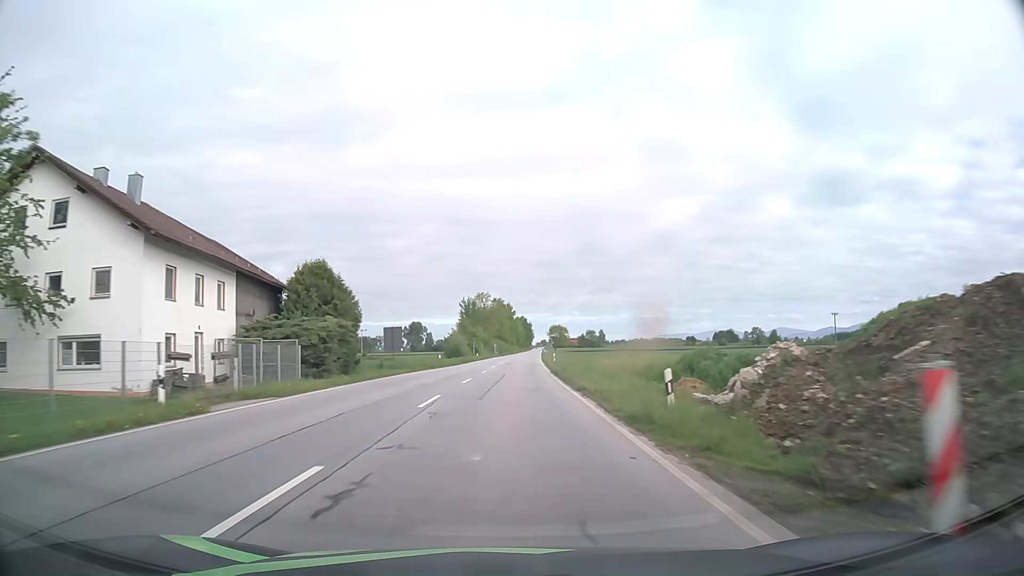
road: primary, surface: asphalt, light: Day
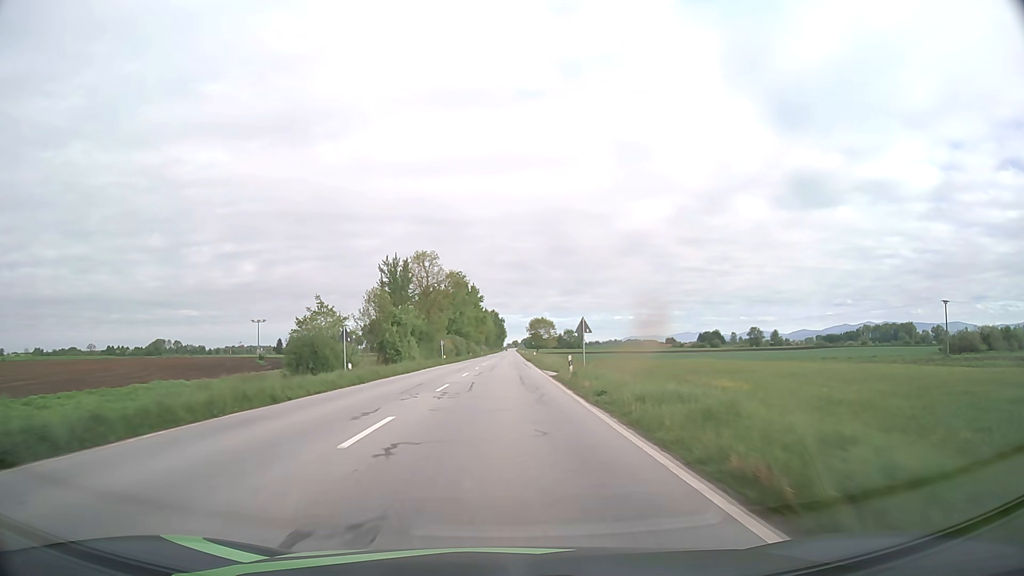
(+1.5, +67.8) m; +2°
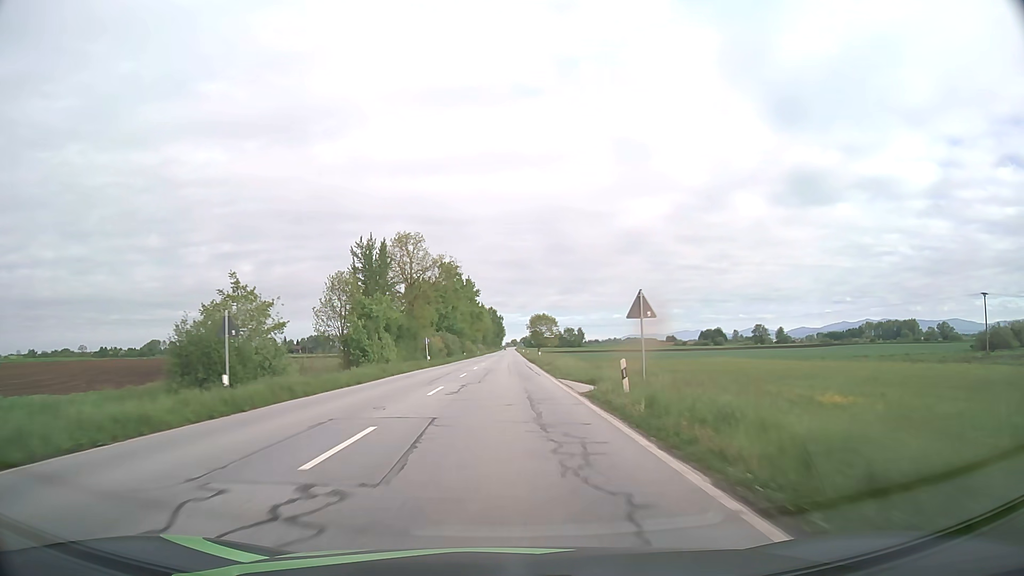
(0.0, +14.3) m; 0°
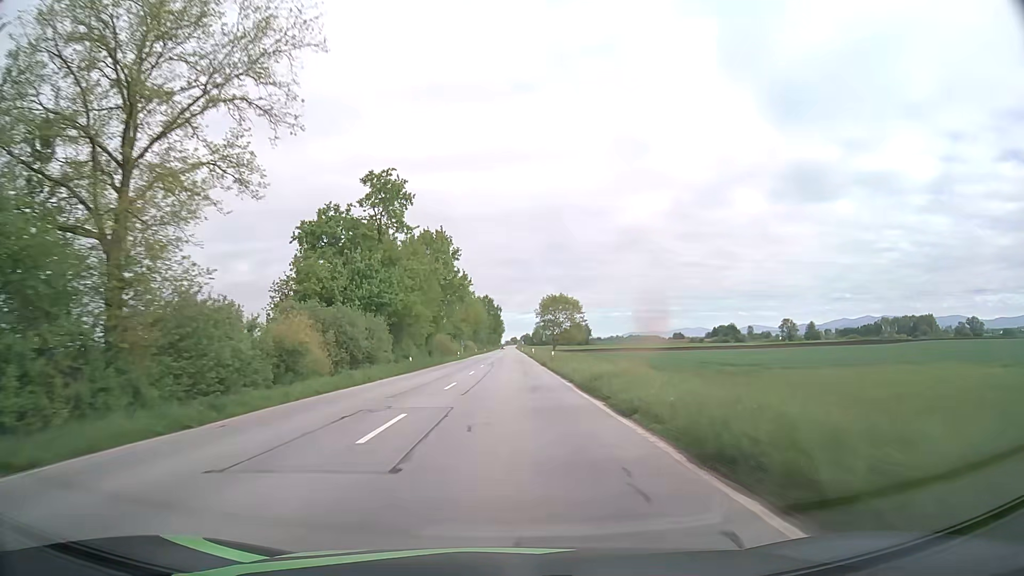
(+0.1, +59.3) m; 0°
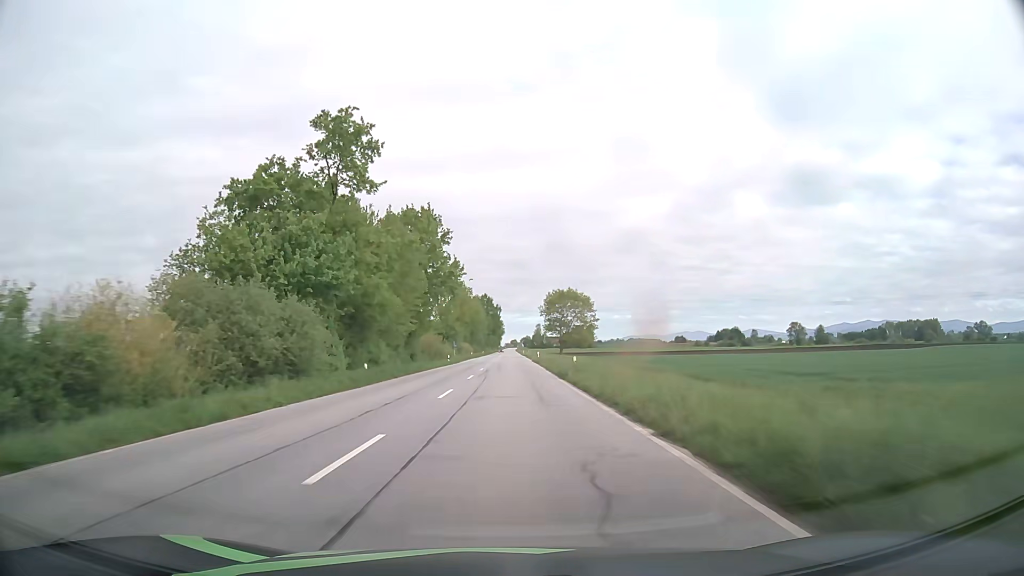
(0.0, +15.3) m; 0°
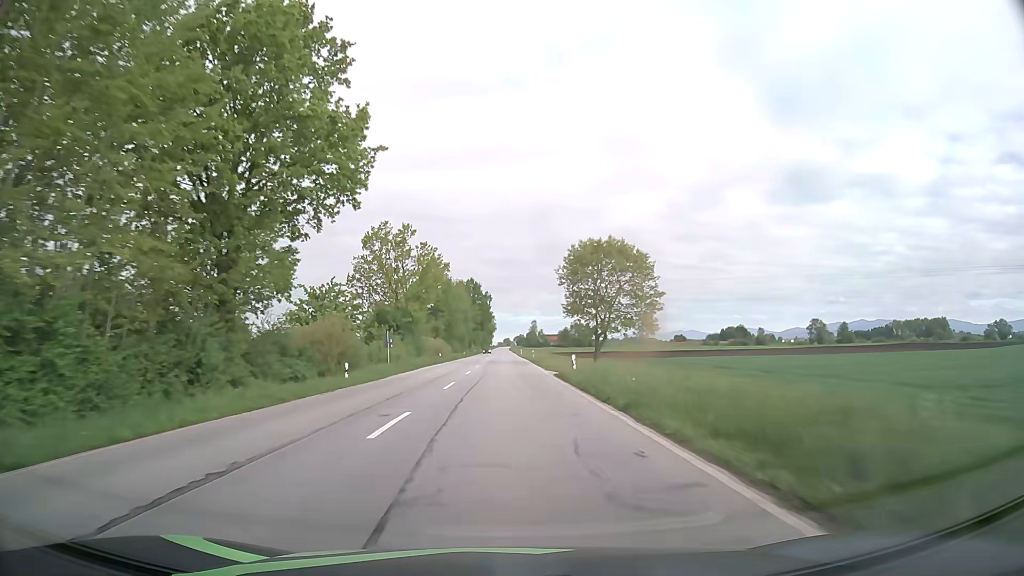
(+0.4, +46.1) m; +1°
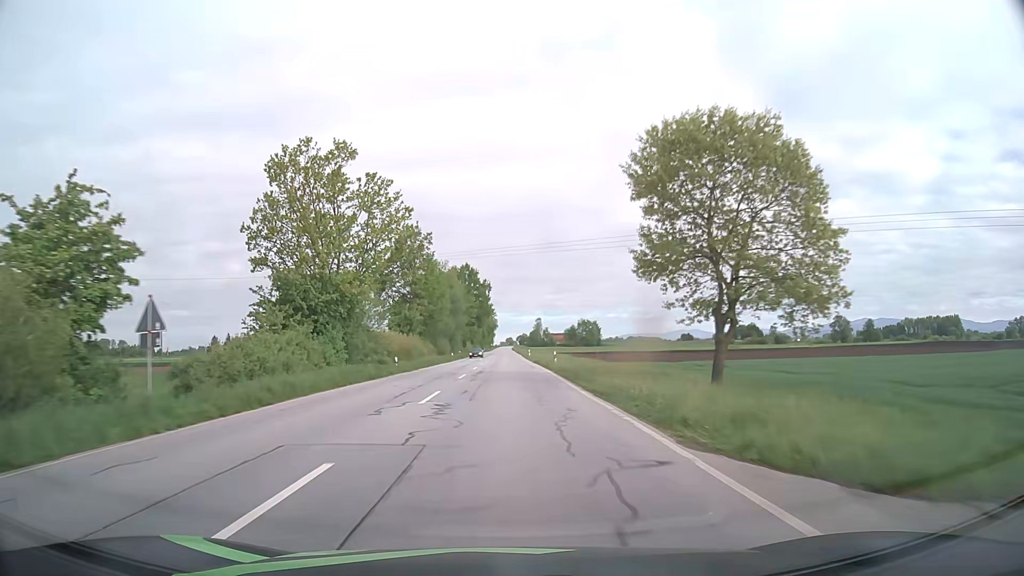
(+0.1, +30.8) m; 0°
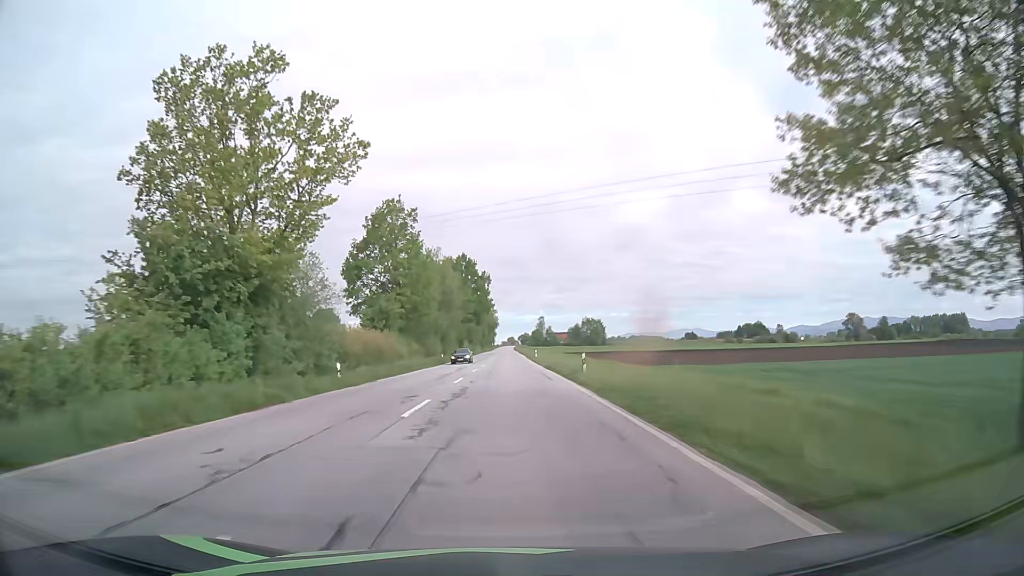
(0.0, +15.5) m; 0°
(0, +10) (0, +20) (0, +30) (0, +40) (0, +50) (0, +60) (0, +70) (0, +80) (0, +90) (0, +100) m
